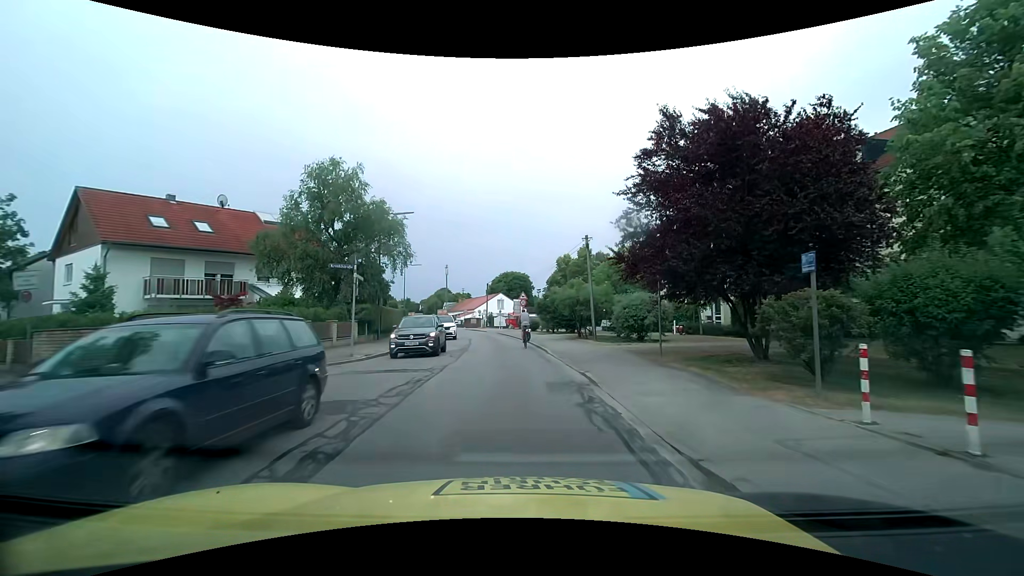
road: tertiary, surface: asphalt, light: Day
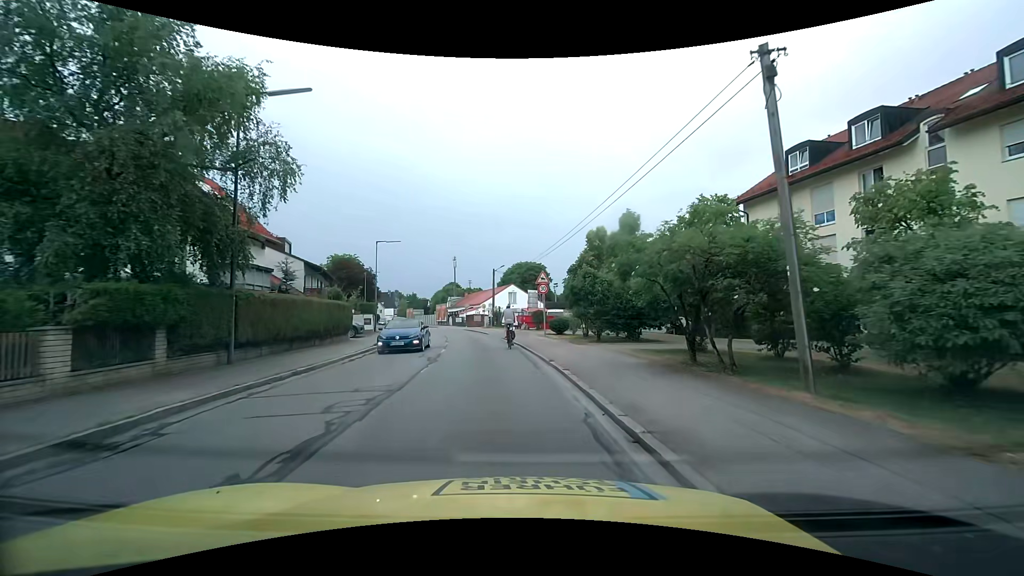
(-0.1, +18.2) m; -1°
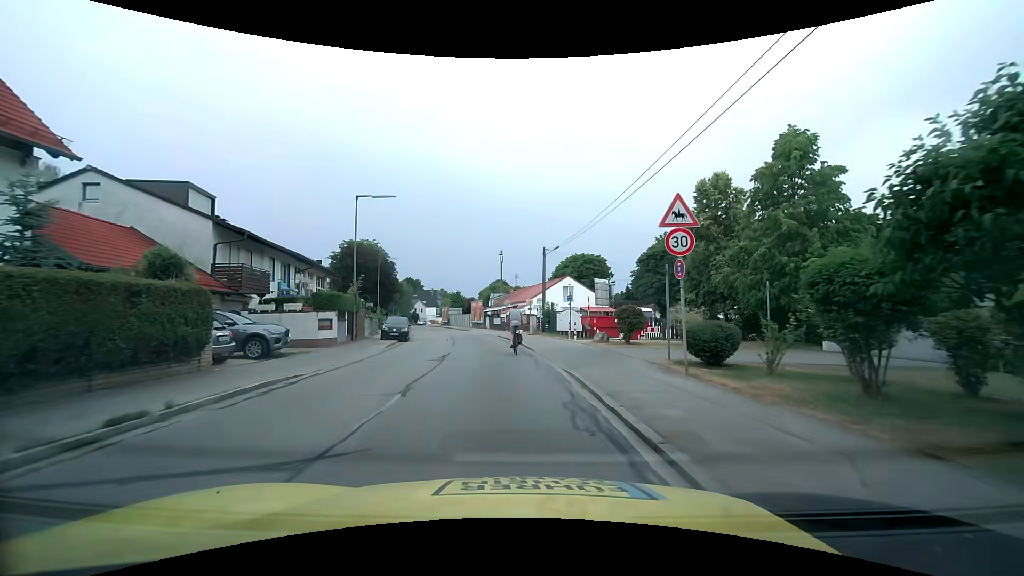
(-0.9, +18.2) m; -5°
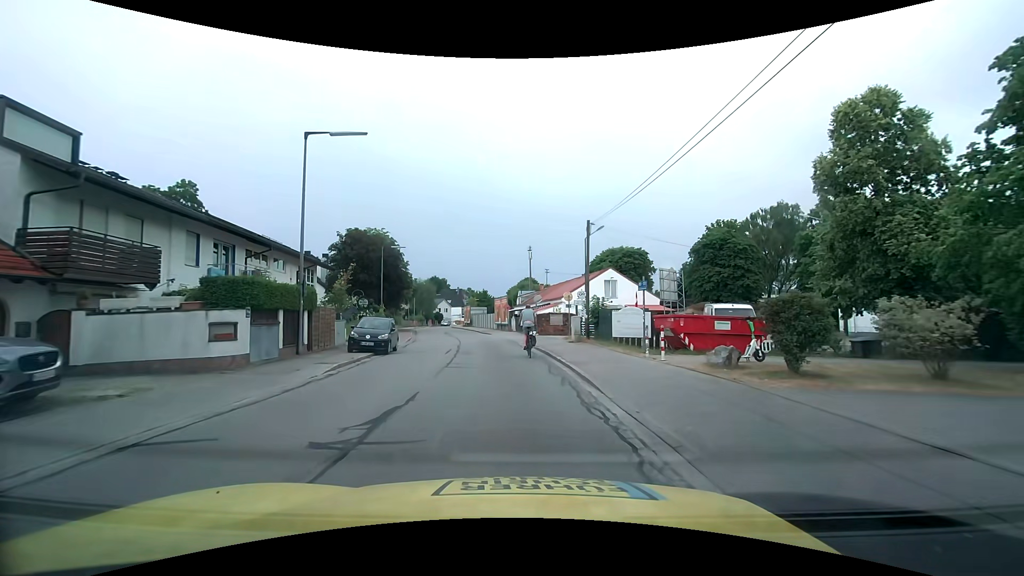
(-0.4, +10.5) m; -4°
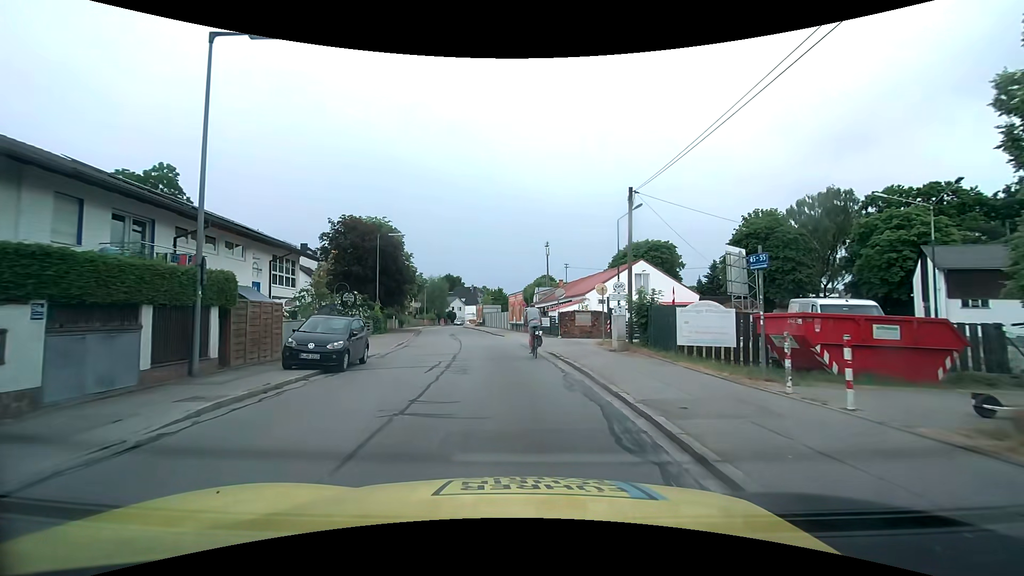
(-0.1, +6.9) m; -2°
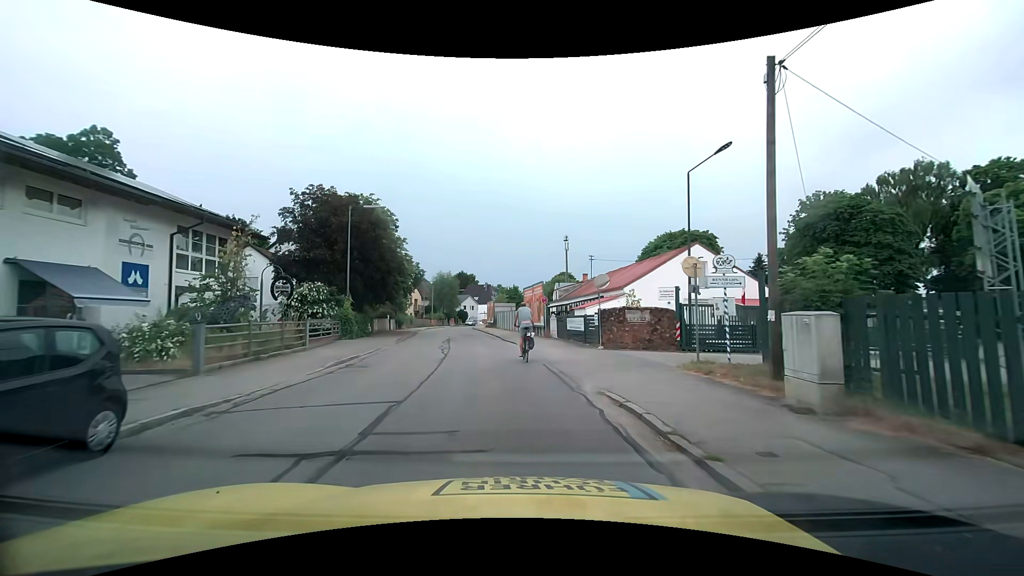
(-0.2, +10.7) m; -2°
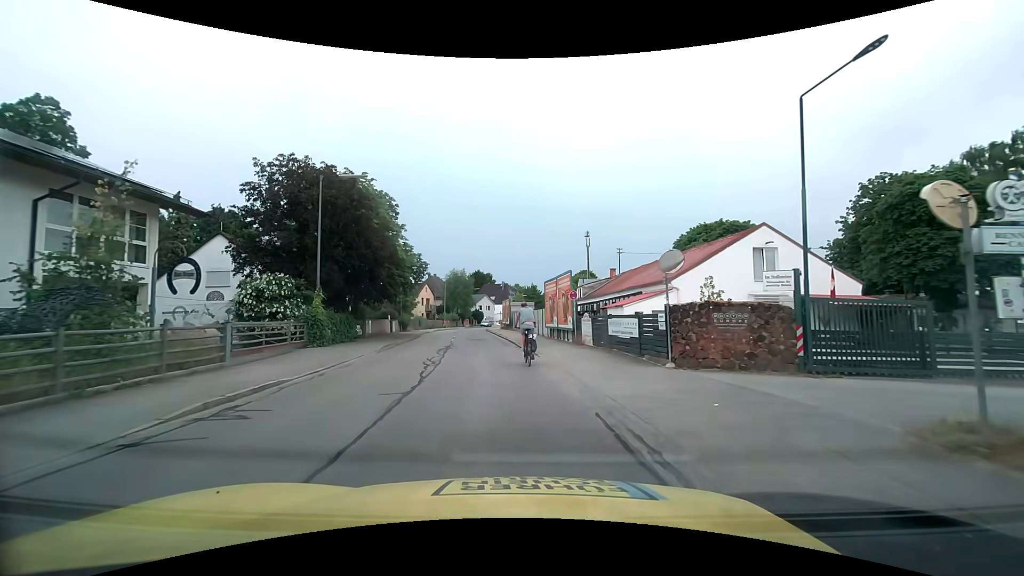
(-0.1, +7.3) m; -2°
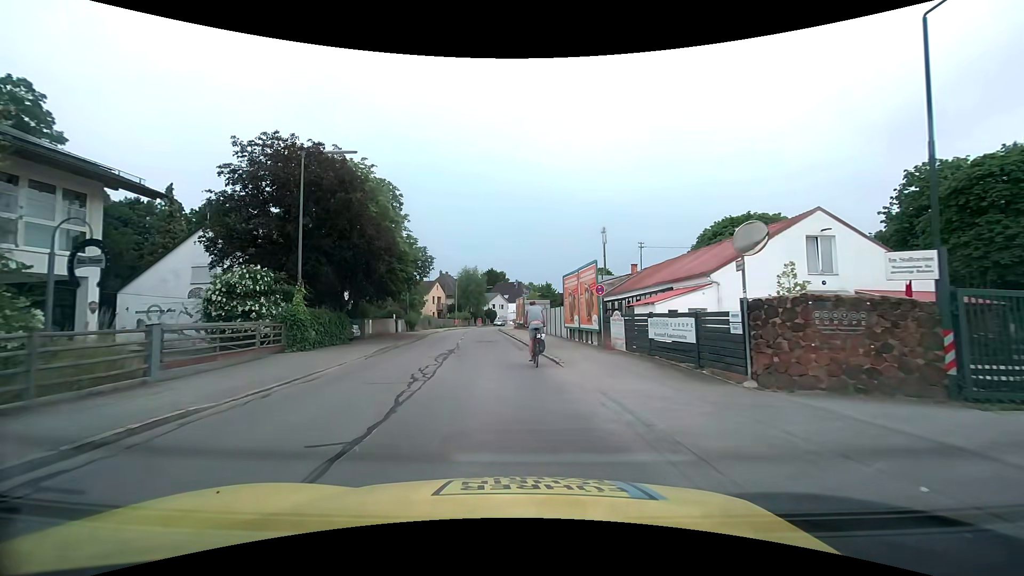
(0.0, +3.7) m; -1°
(0, +10) (-1, +20) (-2, +30) (-3, +40) (-4, +50) (-5, +60) (-5, +70) (-5, +80) (-4, +90) (-3, +100) m
